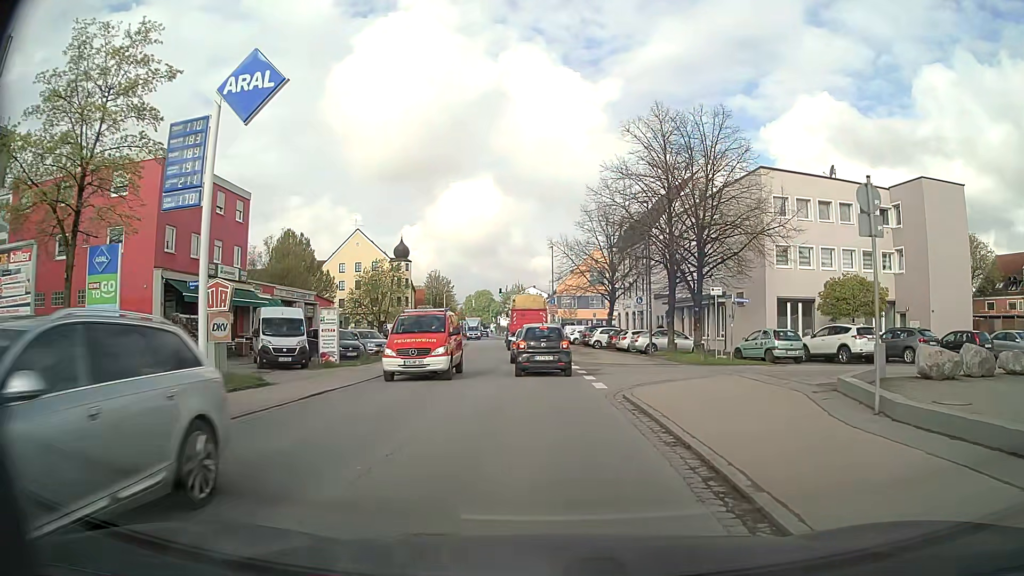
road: secondary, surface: asphalt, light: Day
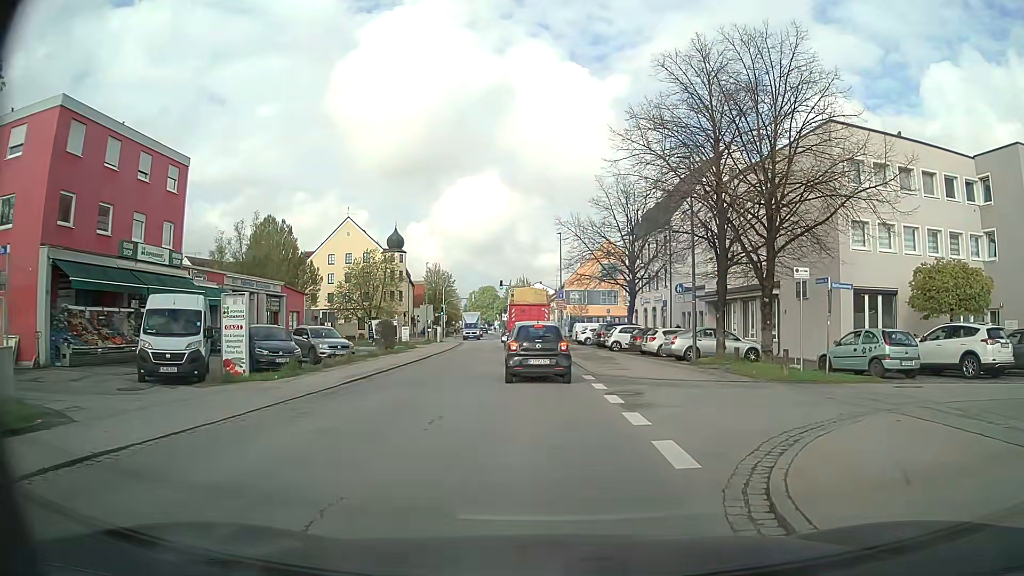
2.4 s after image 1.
(0.0, +8.9) m; -1°
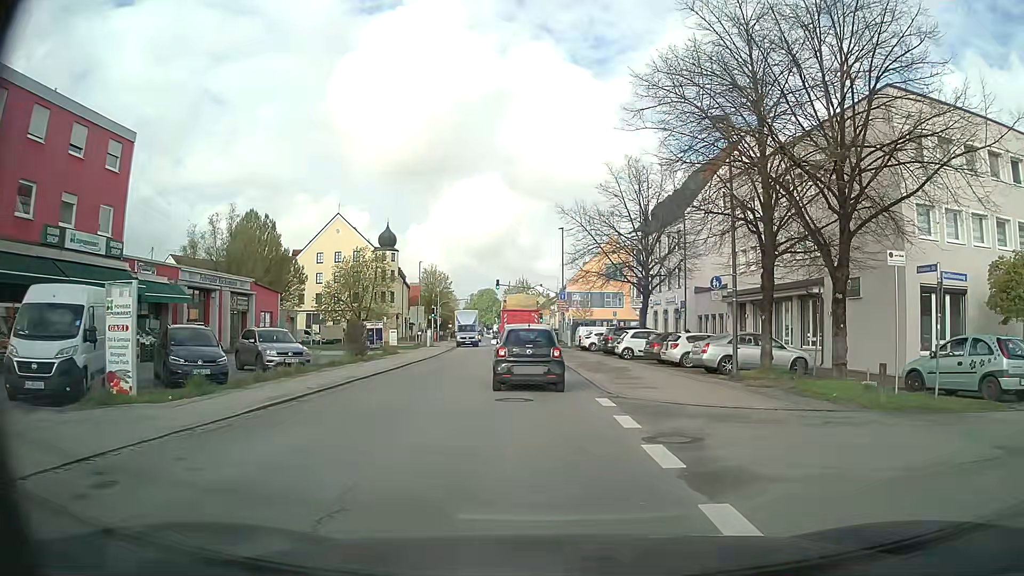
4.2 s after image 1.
(0.0, +5.8) m; 0°
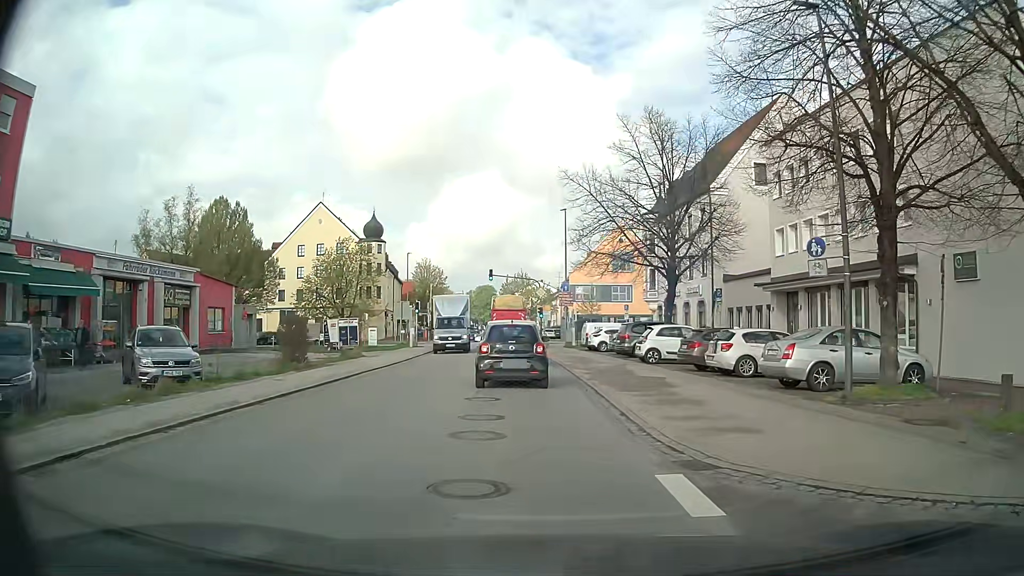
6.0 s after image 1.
(+0.1, +8.1) m; 0°
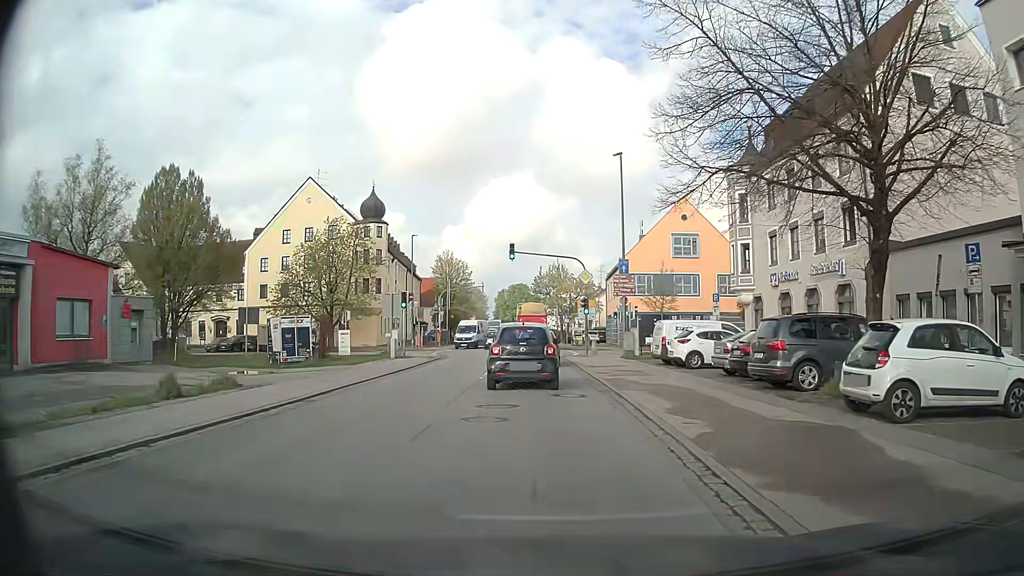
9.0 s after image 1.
(-0.5, +17.2) m; -4°
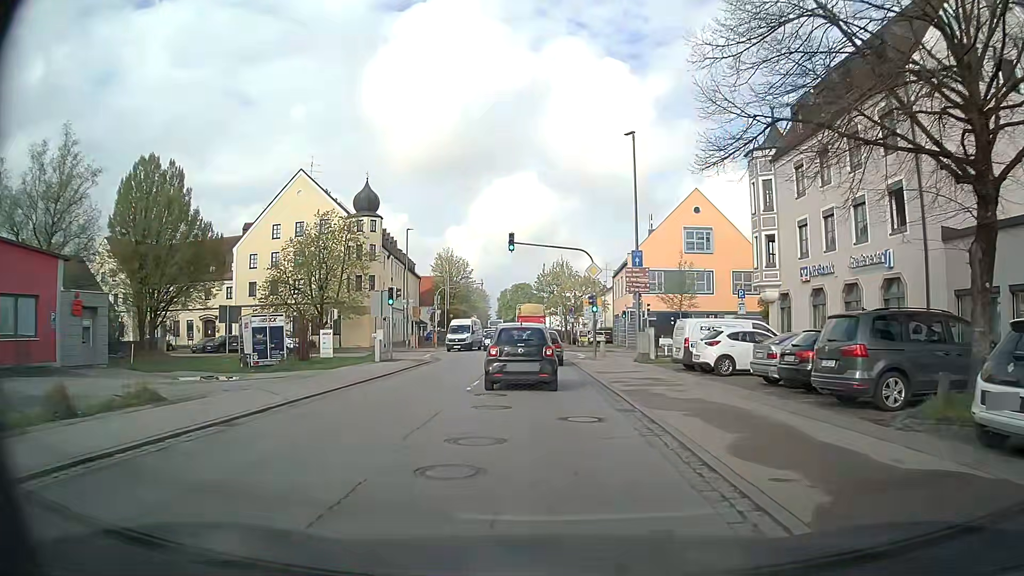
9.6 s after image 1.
(0.0, +3.9) m; +1°
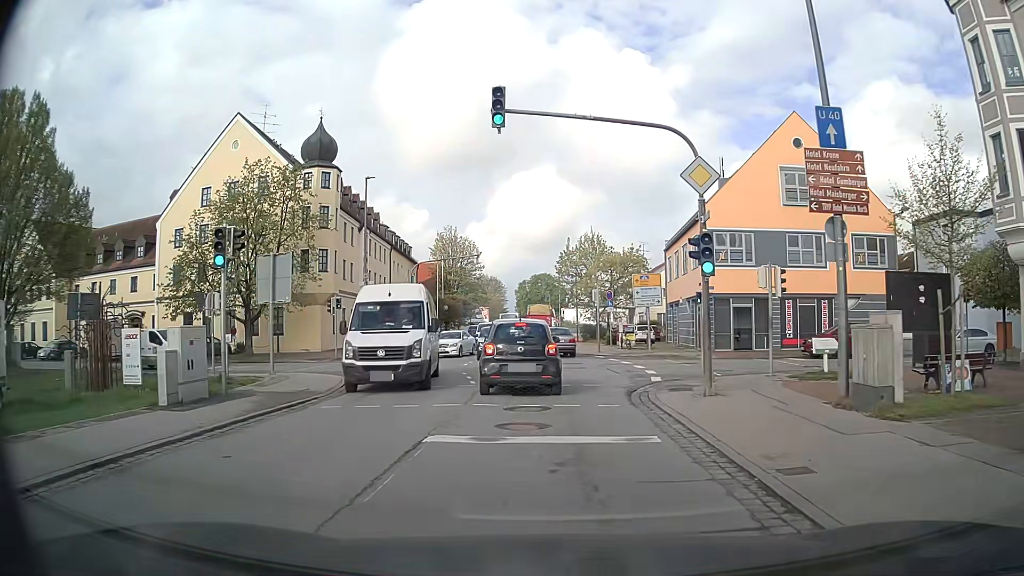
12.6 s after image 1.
(-0.3, +19.5) m; -2°
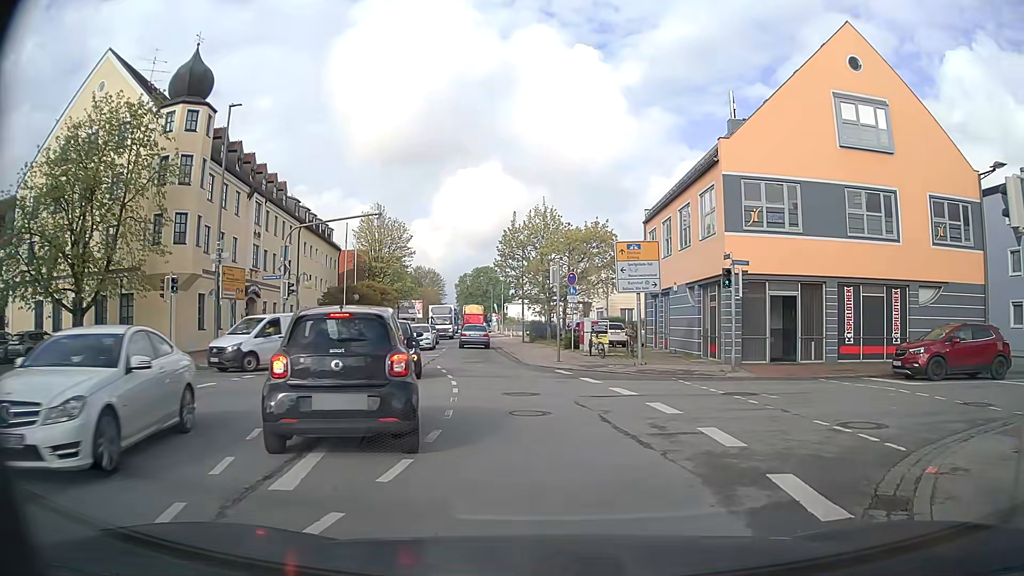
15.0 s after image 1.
(+0.1, +12.7) m; +2°
